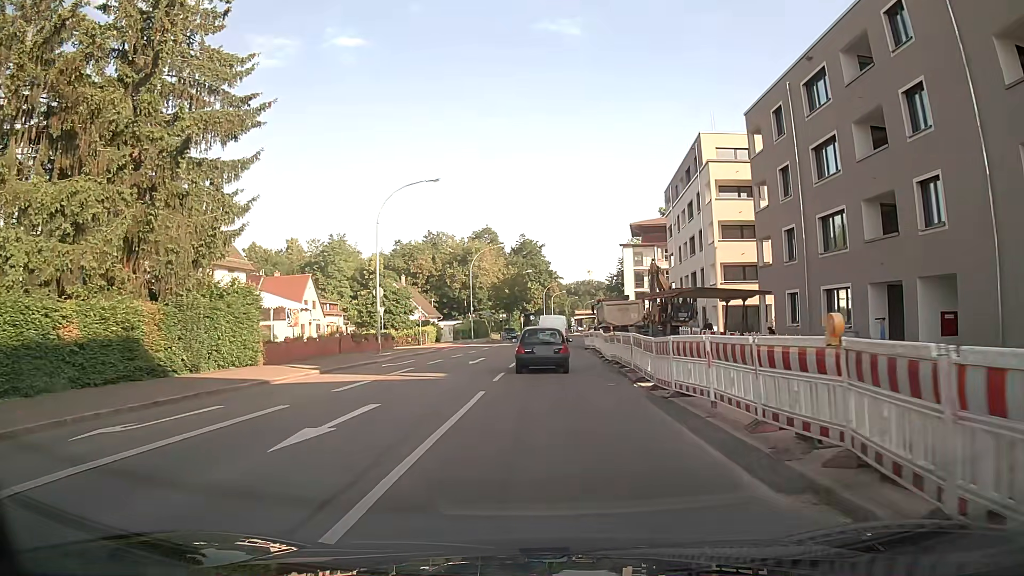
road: secondary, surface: asphalt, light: Day
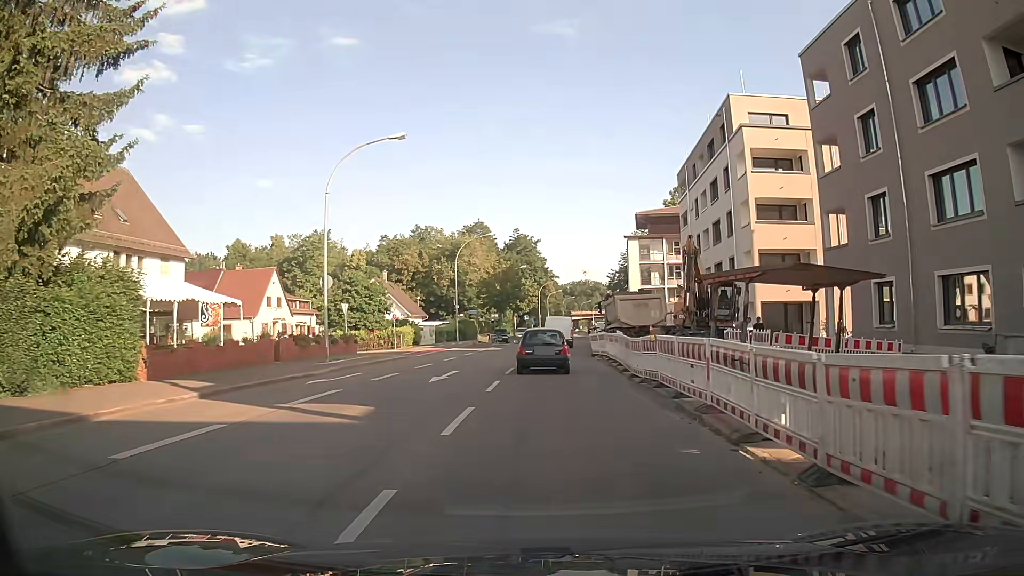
(+0.2, +8.9) m; +2°
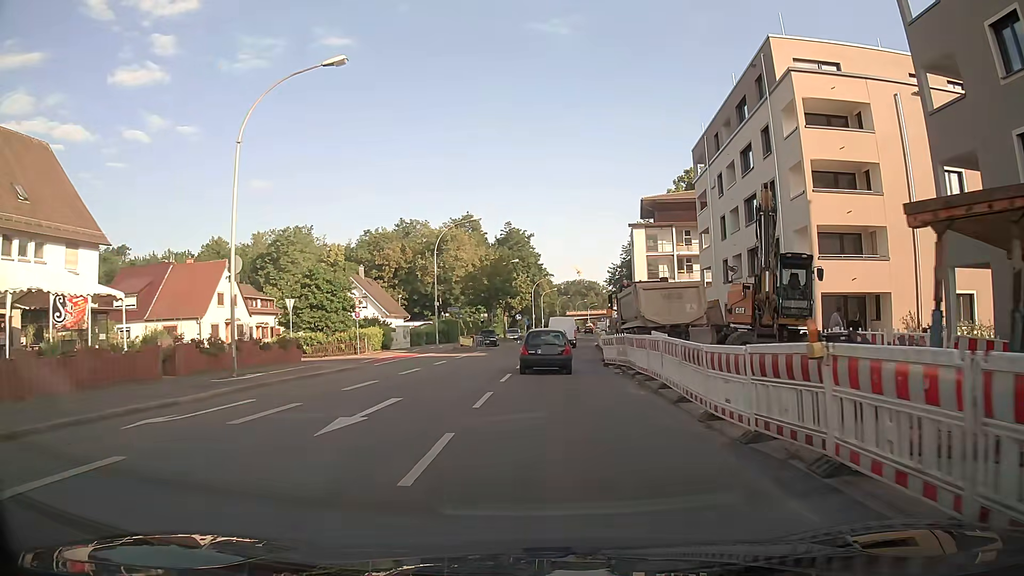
(-0.1, +8.9) m; 0°
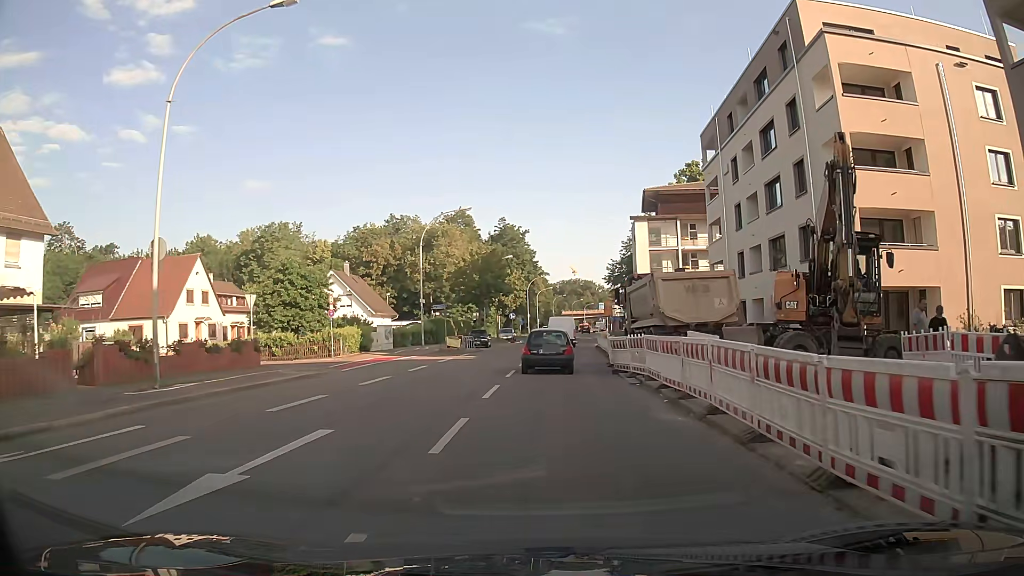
(0.0, +4.4) m; 0°
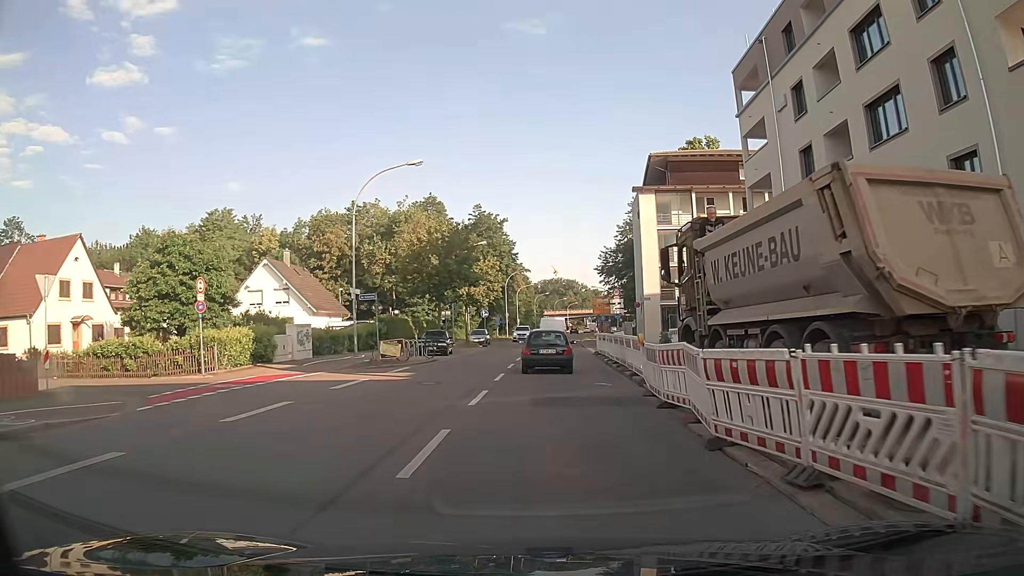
(+0.2, +13.4) m; +1°
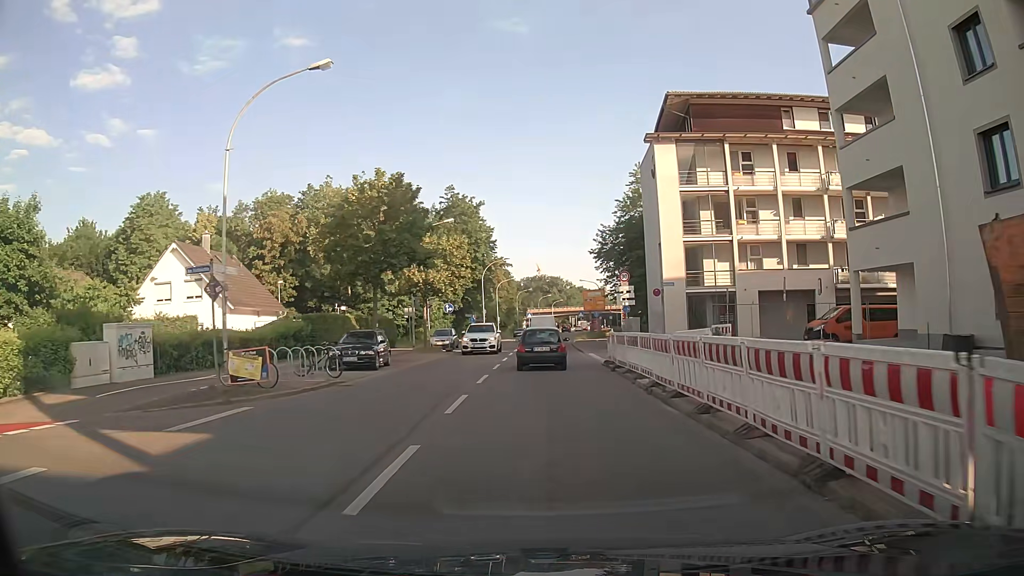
(+0.2, +13.4) m; +1°
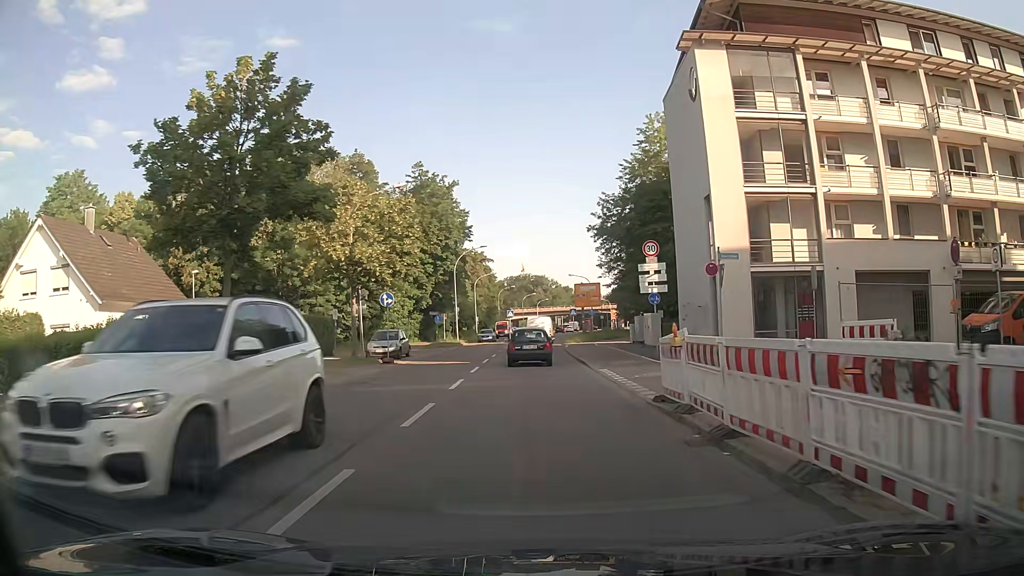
(+0.3, +13.5) m; +1°
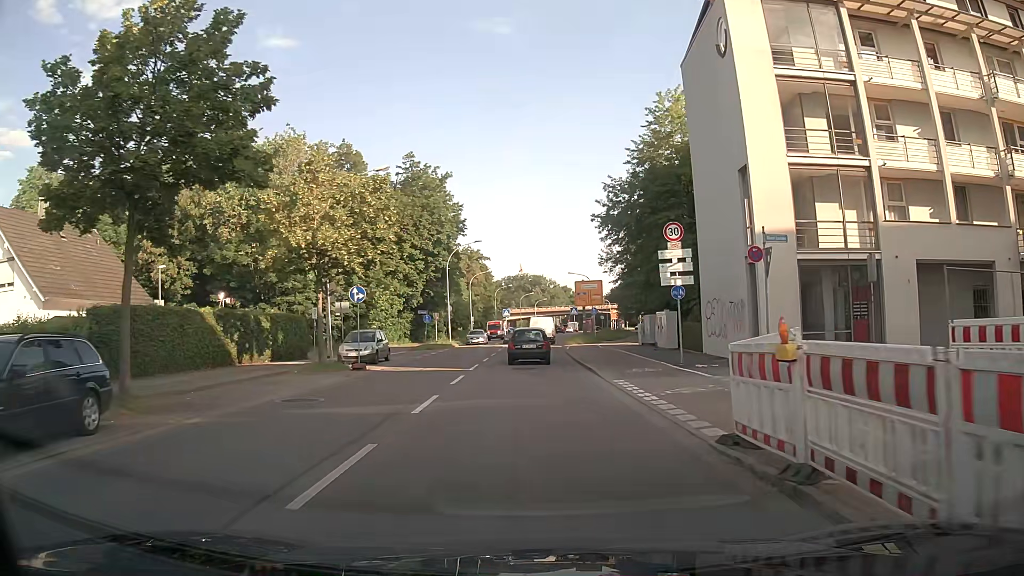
(+0.1, +4.5) m; +1°
